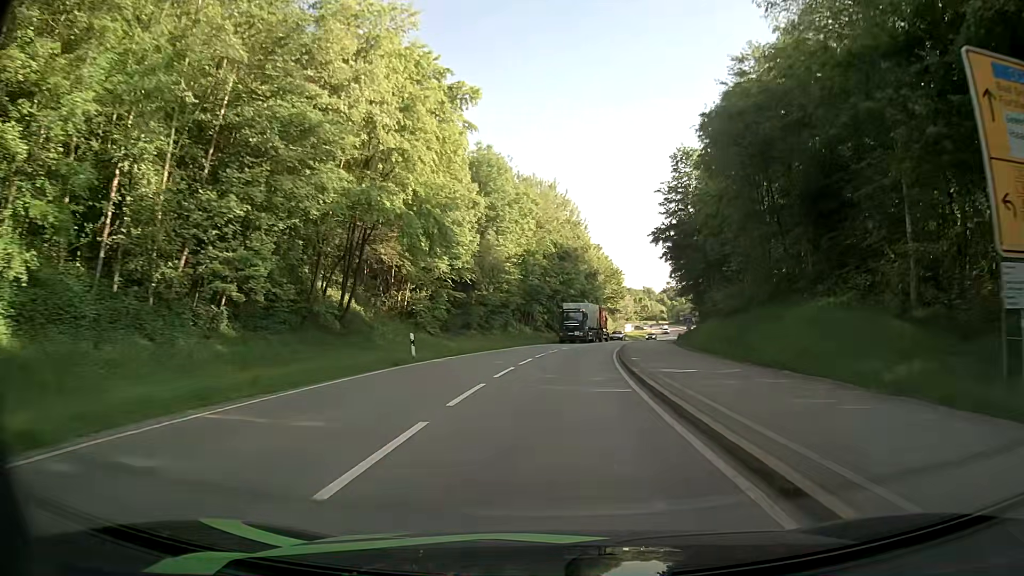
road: secondary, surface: asphalt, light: Day
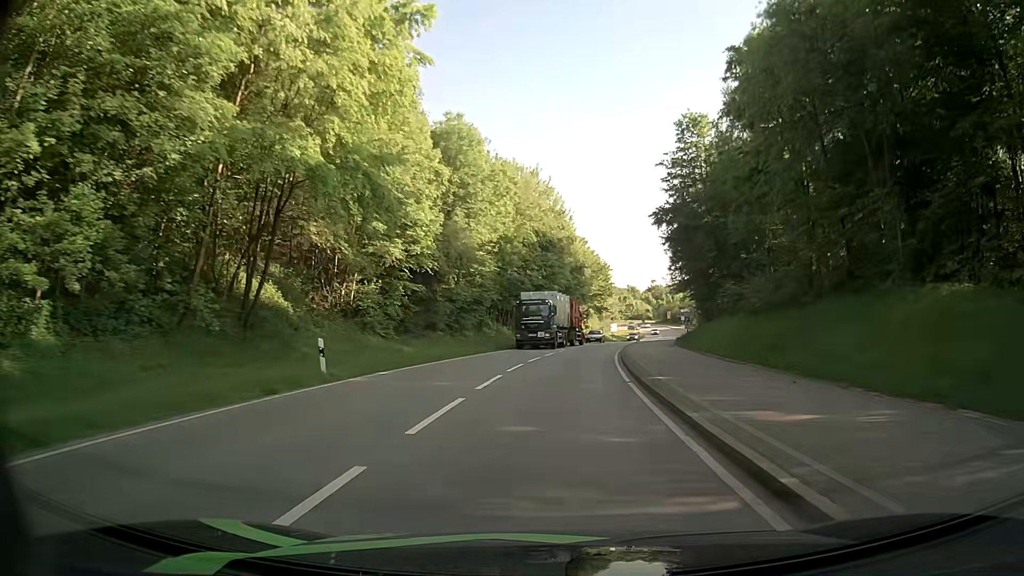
(+0.1, +8.8) m; +1°
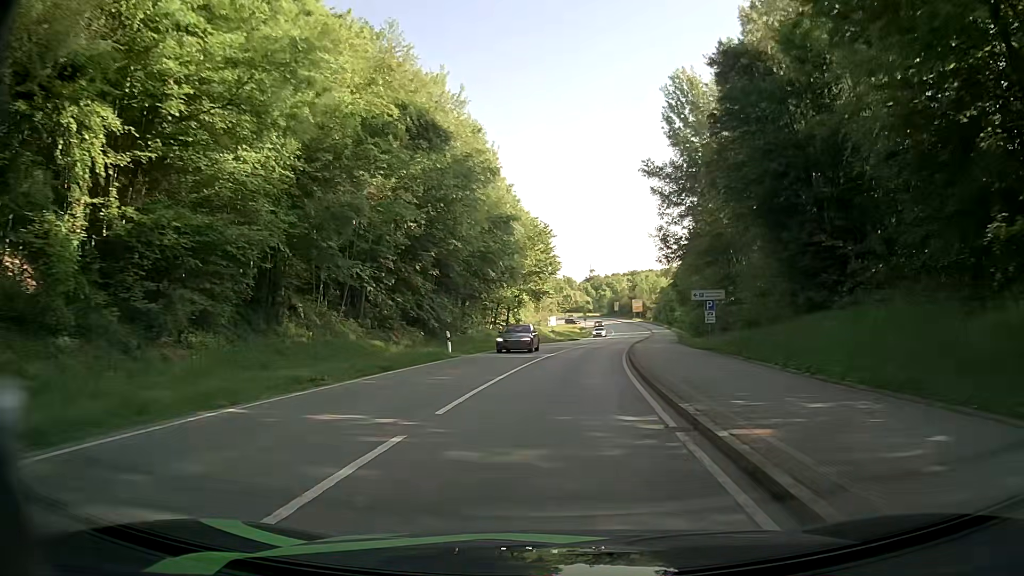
(+2.1, +33.9) m; +6°
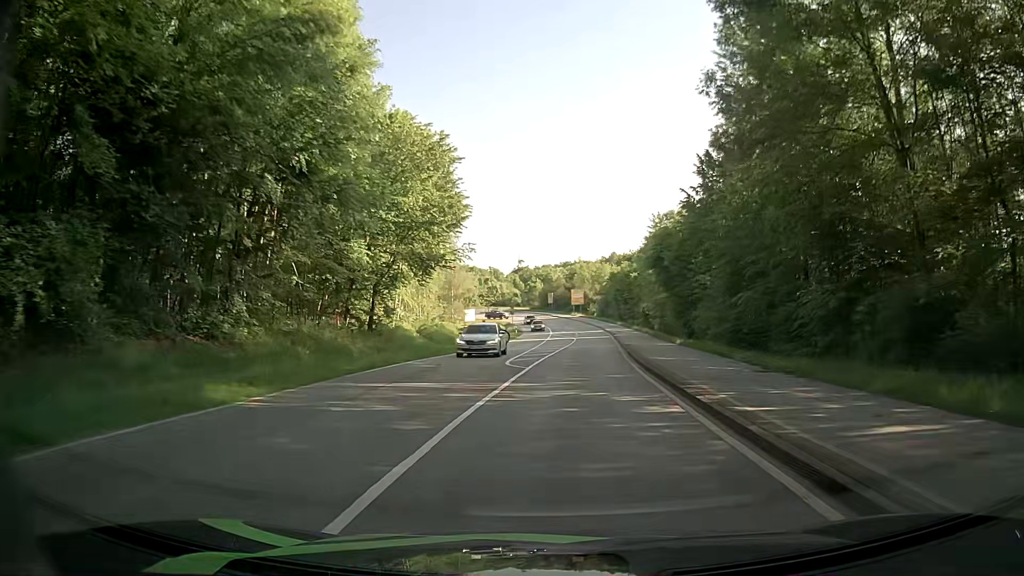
(+1.4, +32.3) m; +6°
